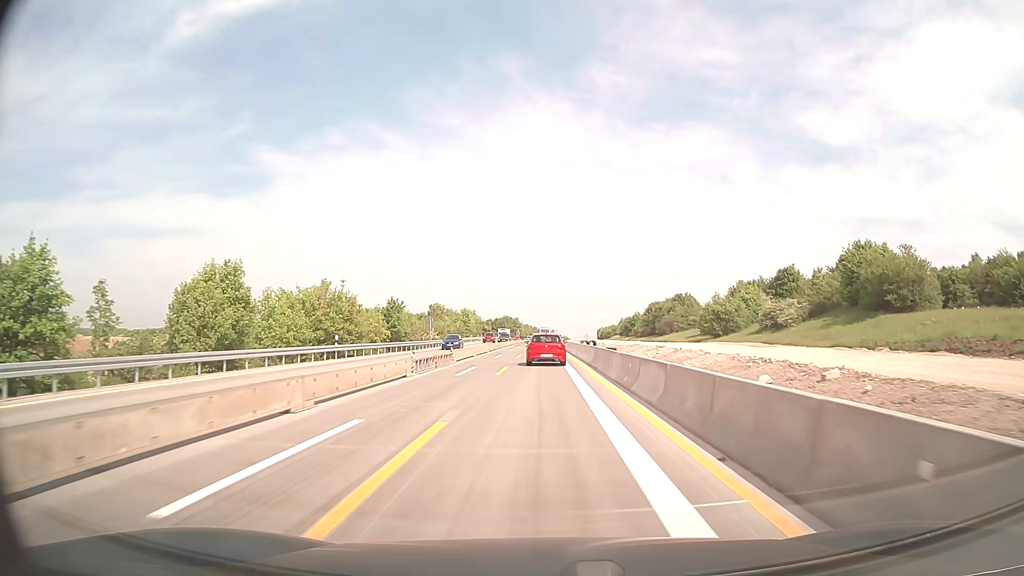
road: motorway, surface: concrete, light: Day
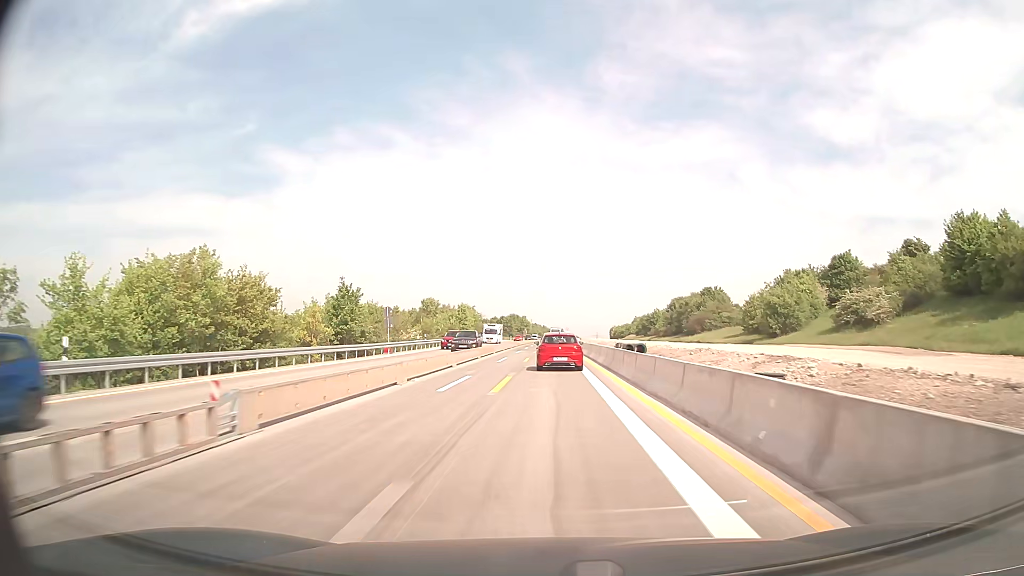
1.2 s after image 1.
(-0.1, +24.3) m; -1°
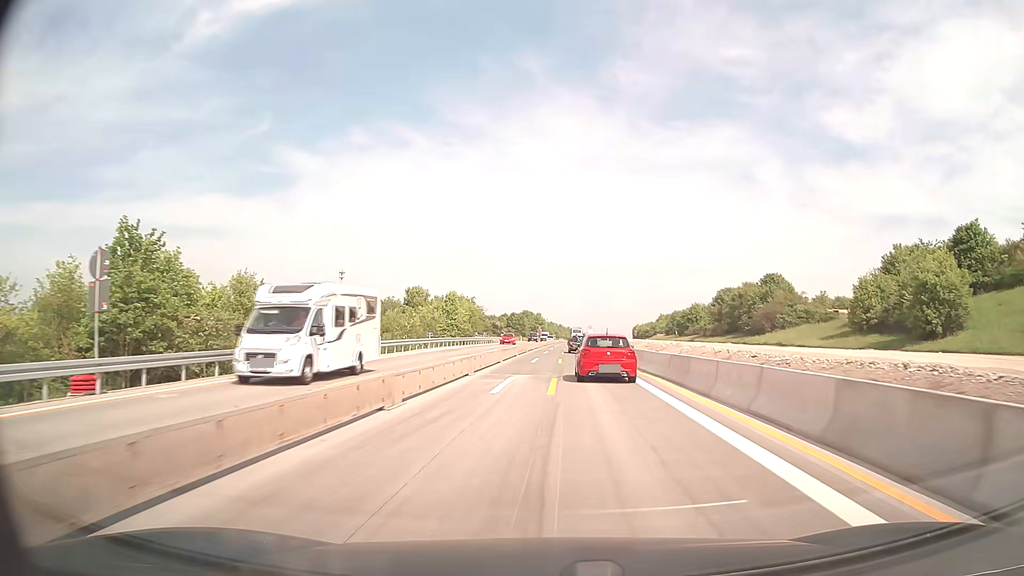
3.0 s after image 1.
(-0.5, +36.3) m; -1°
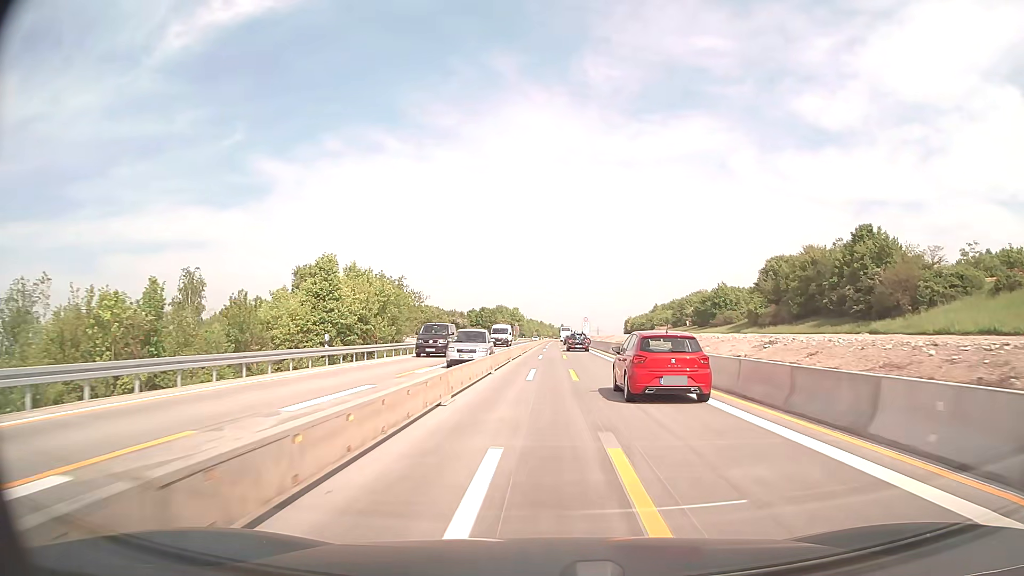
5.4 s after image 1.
(+0.6, +49.3) m; +2°
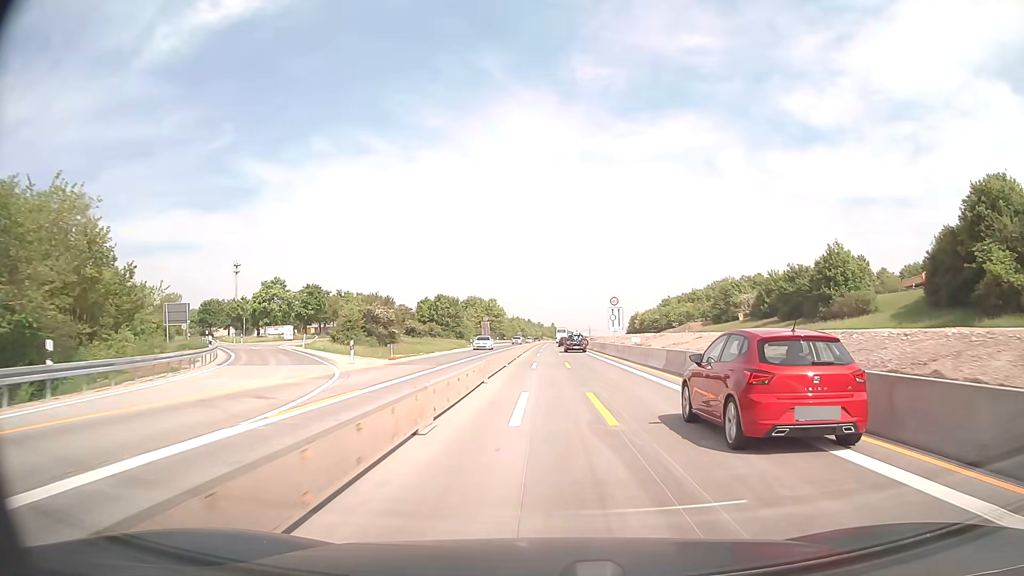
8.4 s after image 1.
(+0.6, +63.7) m; +1°
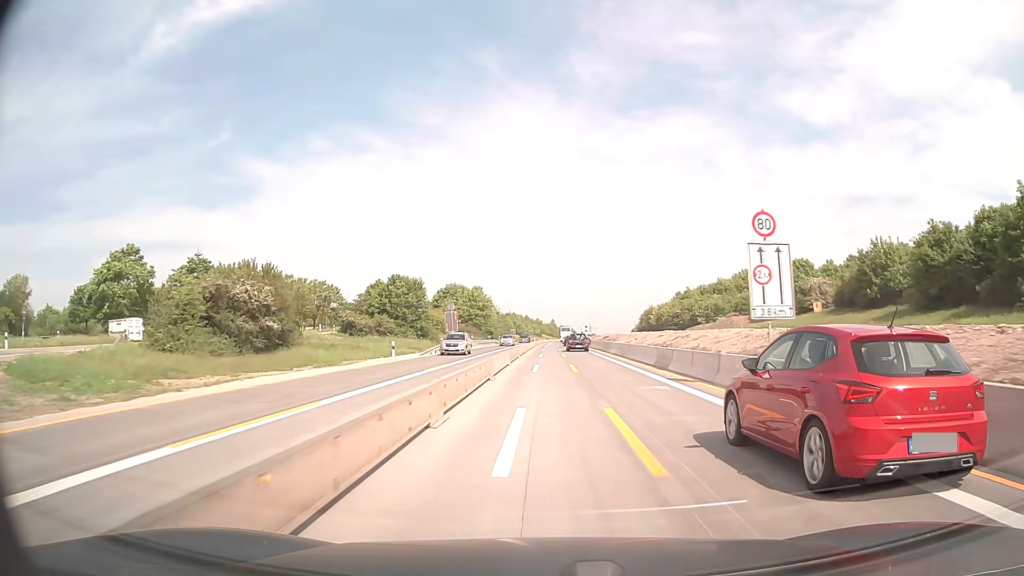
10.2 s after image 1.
(0.0, +39.6) m; 0°
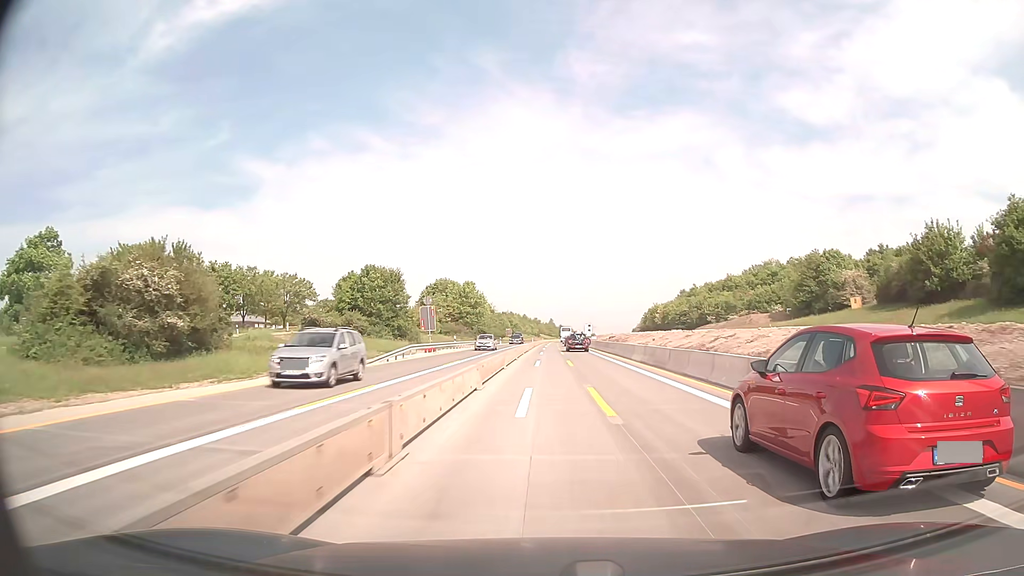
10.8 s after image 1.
(0.0, +13.3) m; 0°
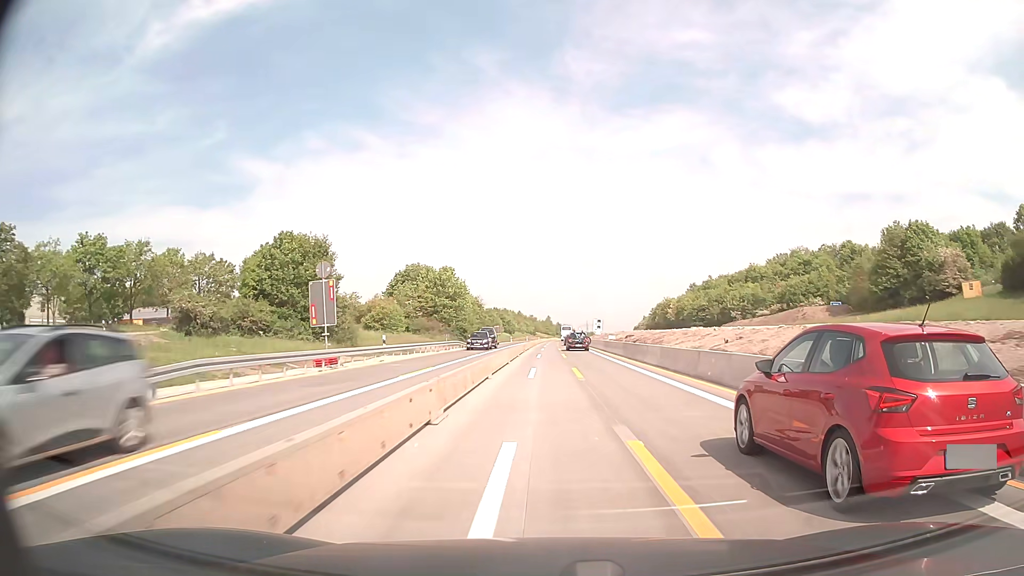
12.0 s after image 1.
(+0.1, +26.4) m; 0°
(0, +10) (0, +20) (0, +30) (0, +40) (0, +50) (0, +60) (+1, +70) (+1, +80) (+1, +90) (+2, +100) m
